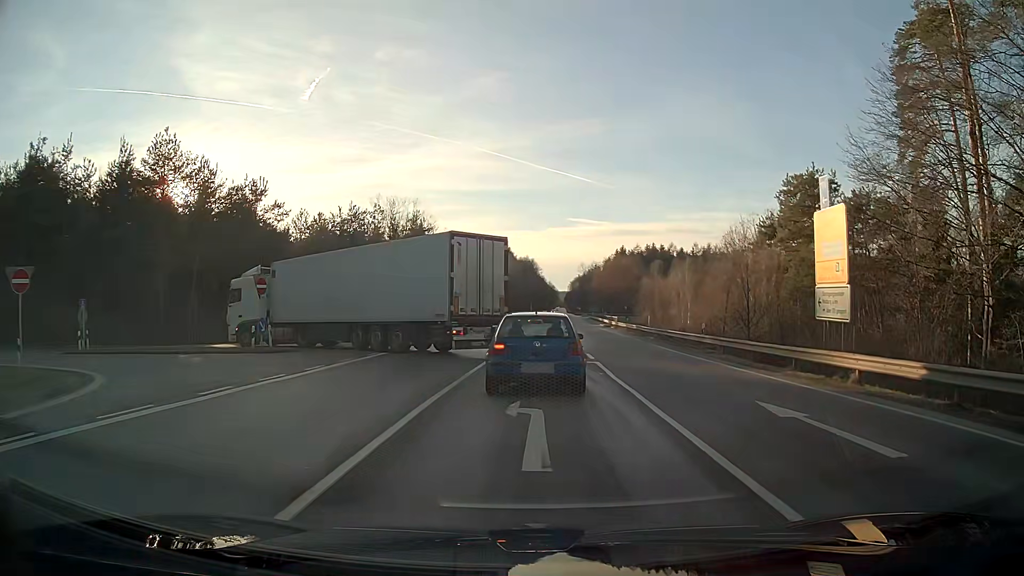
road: secondary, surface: asphalt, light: Day
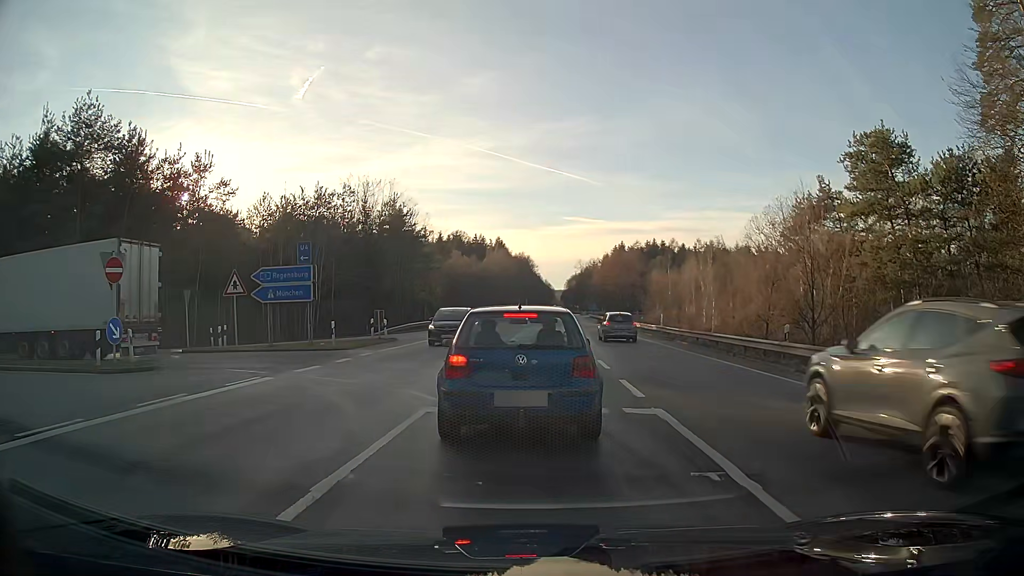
(0.0, +10.5) m; 0°
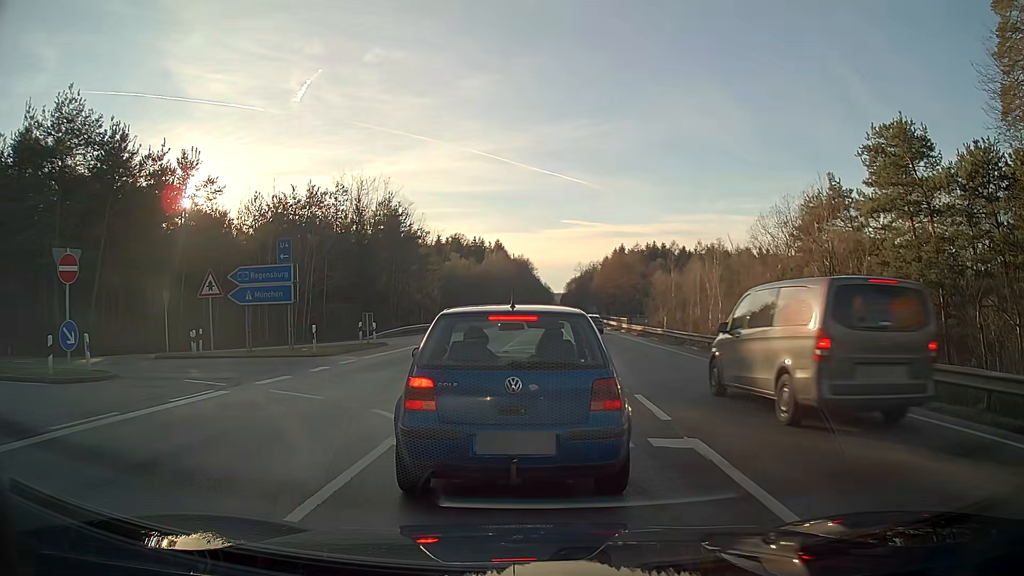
(0.0, +2.1) m; 0°
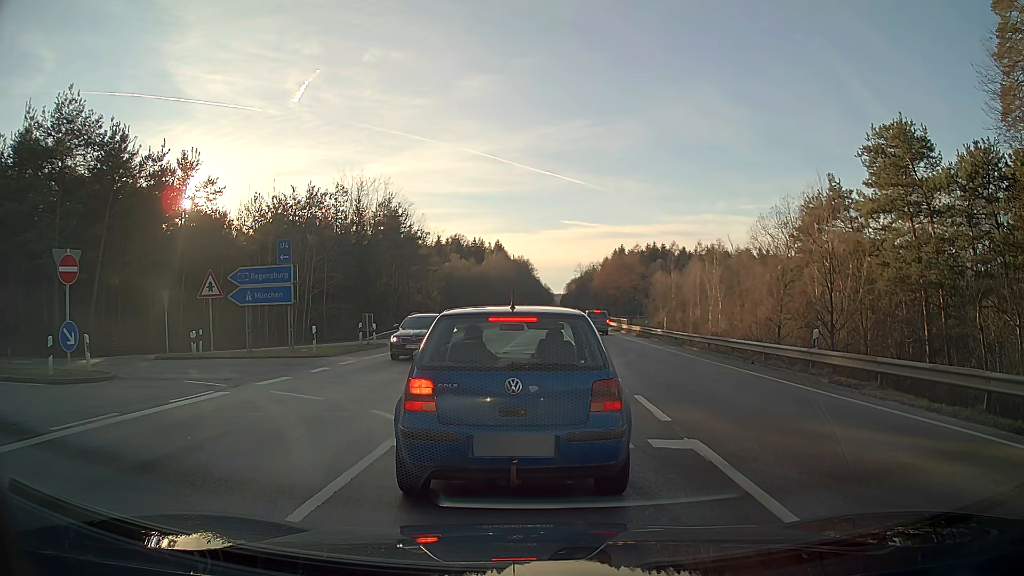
(0.0, +0.1) m; 0°
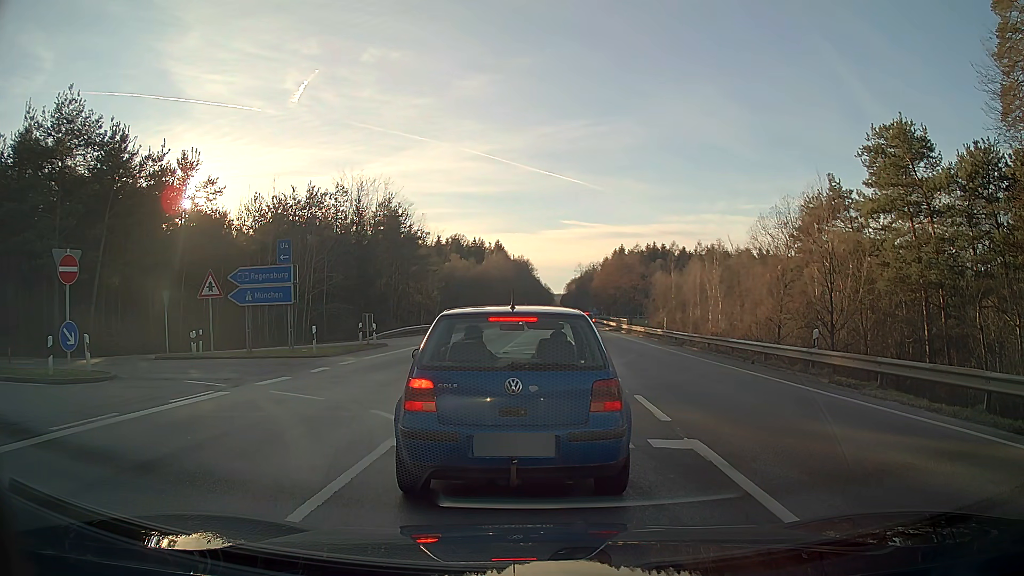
(0.0, 0.0) m; 0°
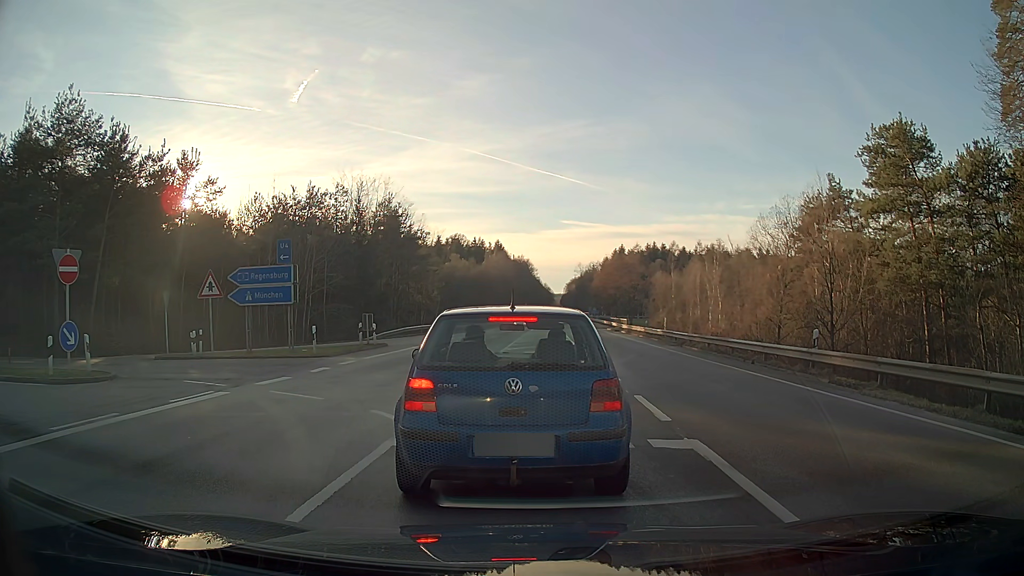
(0.0, 0.0) m; 0°
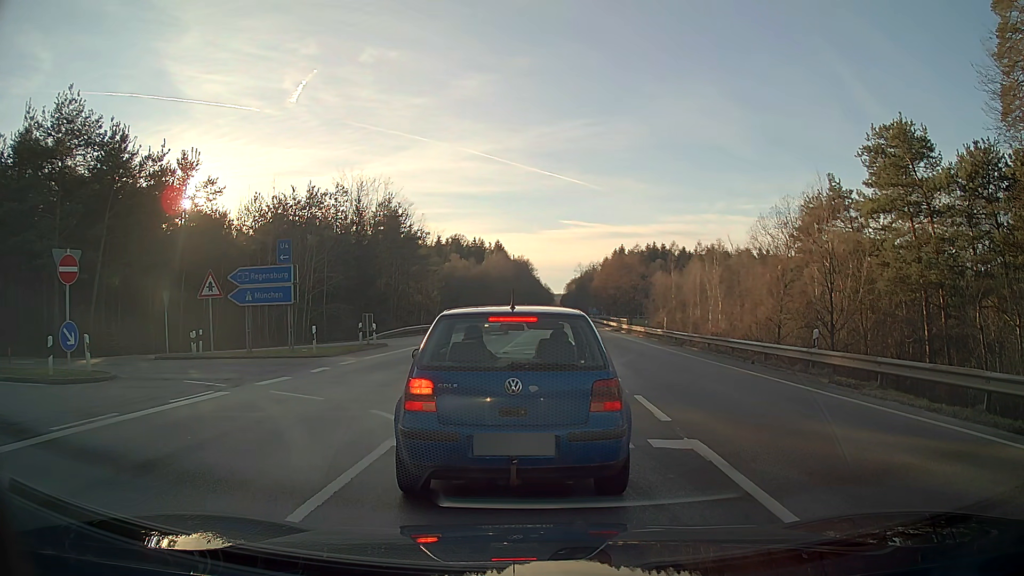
(0.0, 0.0) m; 0°
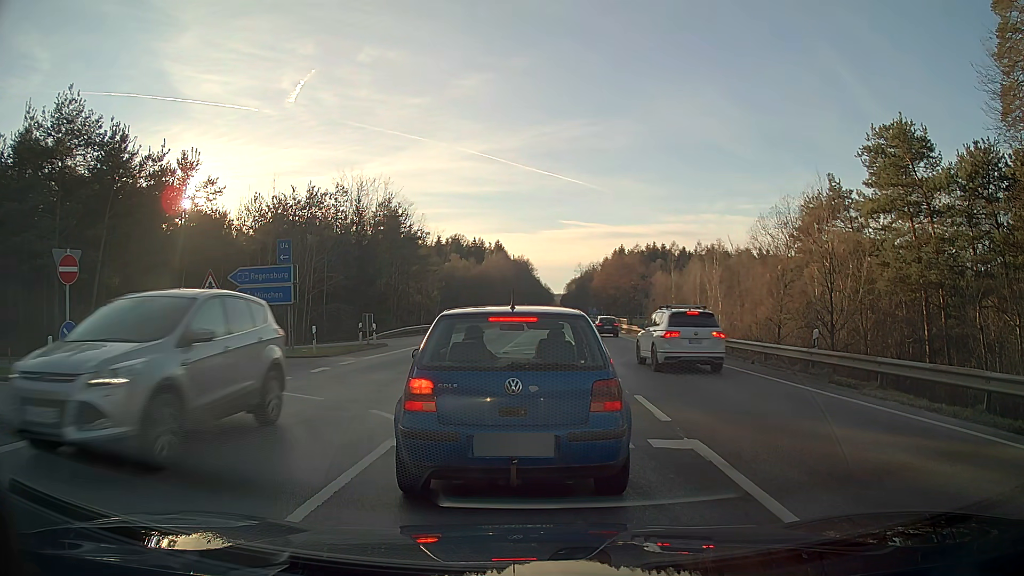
(0.0, 0.0) m; 0°
